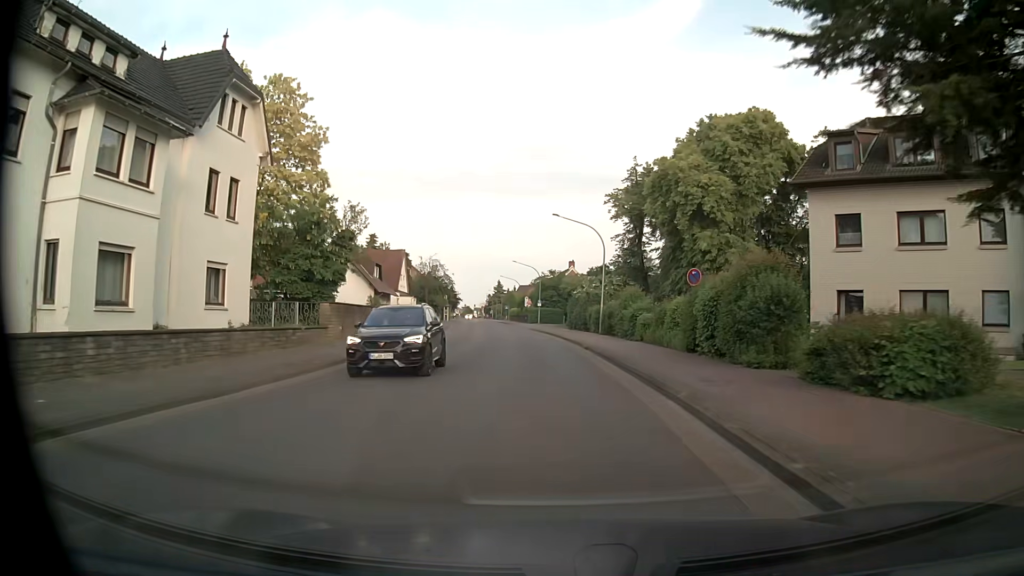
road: tertiary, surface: asphalt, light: Day
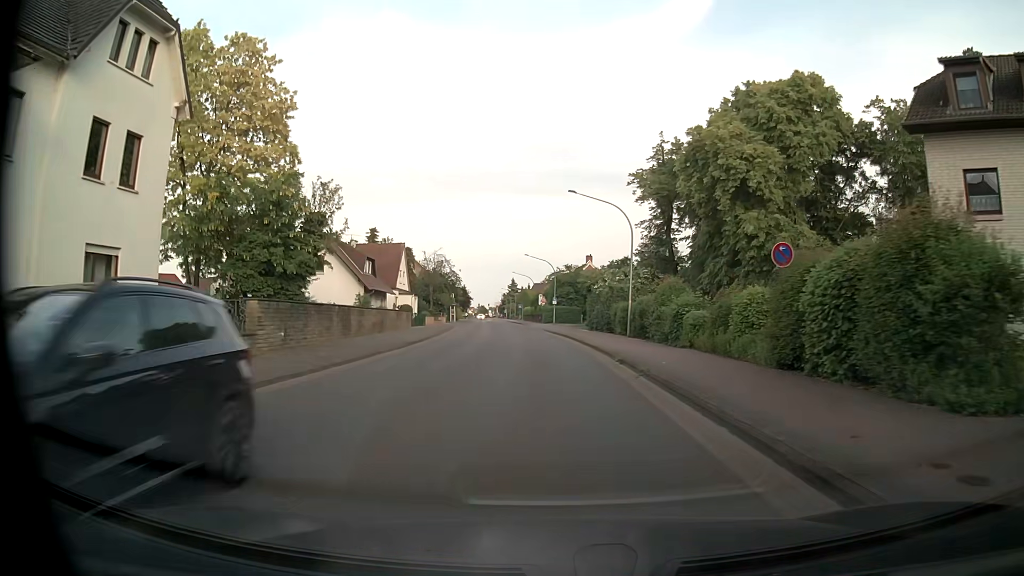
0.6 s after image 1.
(0.0, +8.3) m; 0°
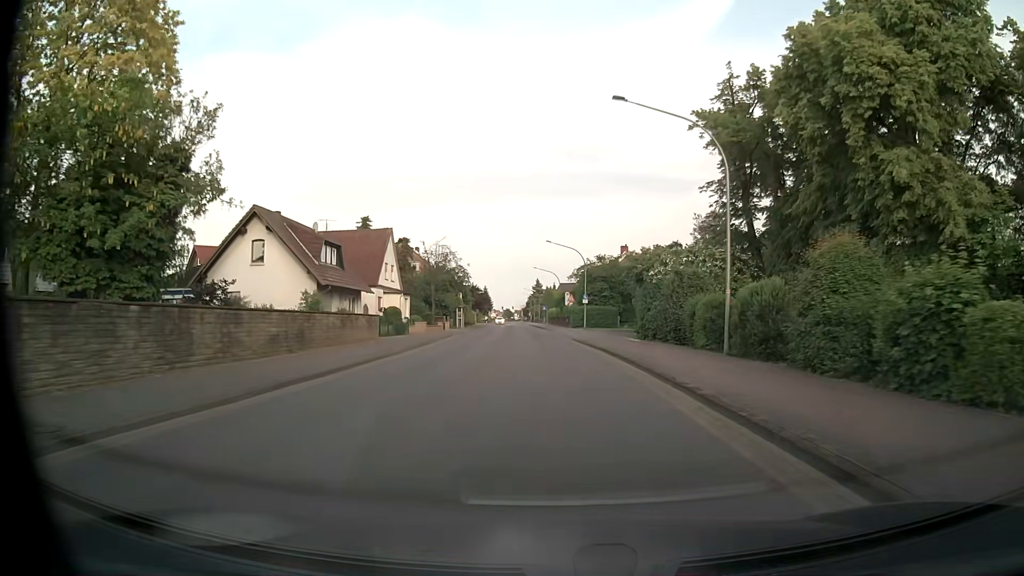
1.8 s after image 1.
(-0.6, +16.6) m; -3°
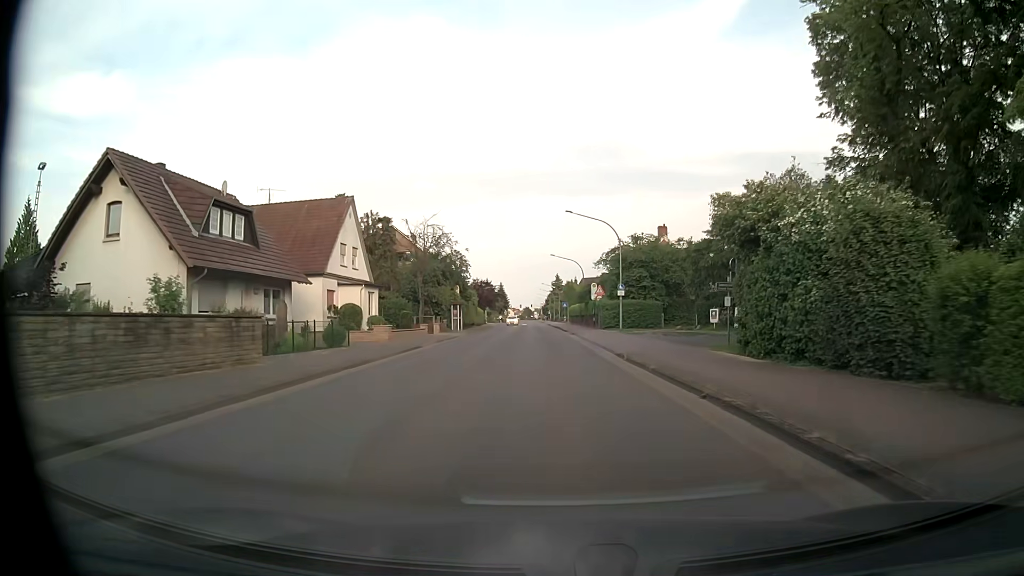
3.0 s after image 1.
(-0.3, +16.5) m; -2°
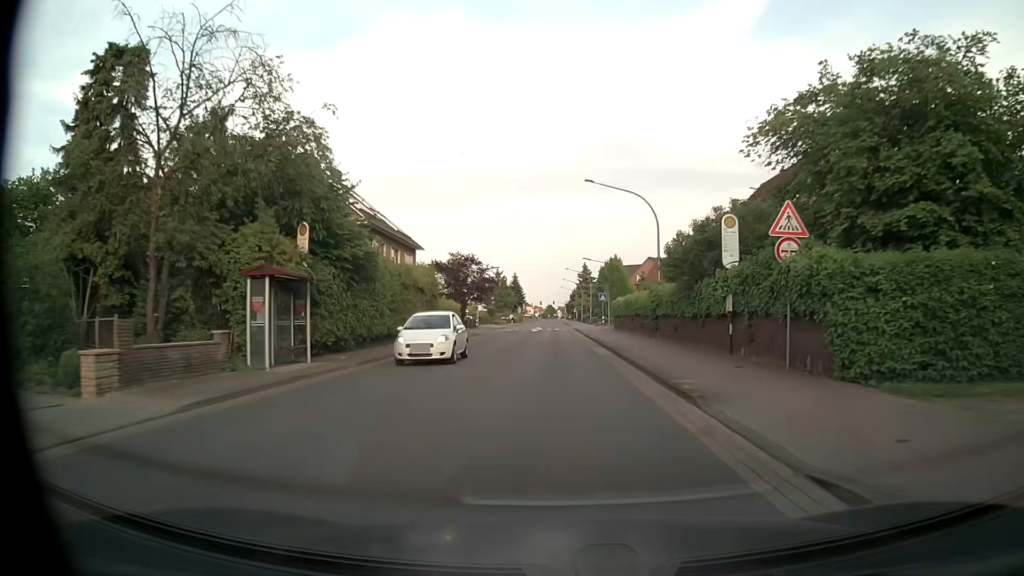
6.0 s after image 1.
(-0.9, +41.2) m; -2°
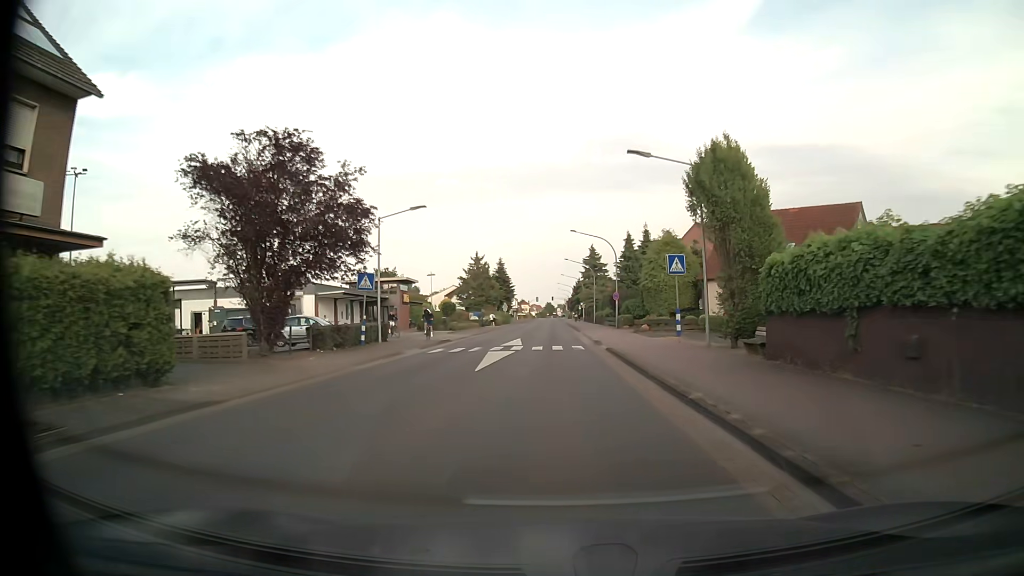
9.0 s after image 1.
(+0.2, +41.3) m; 0°
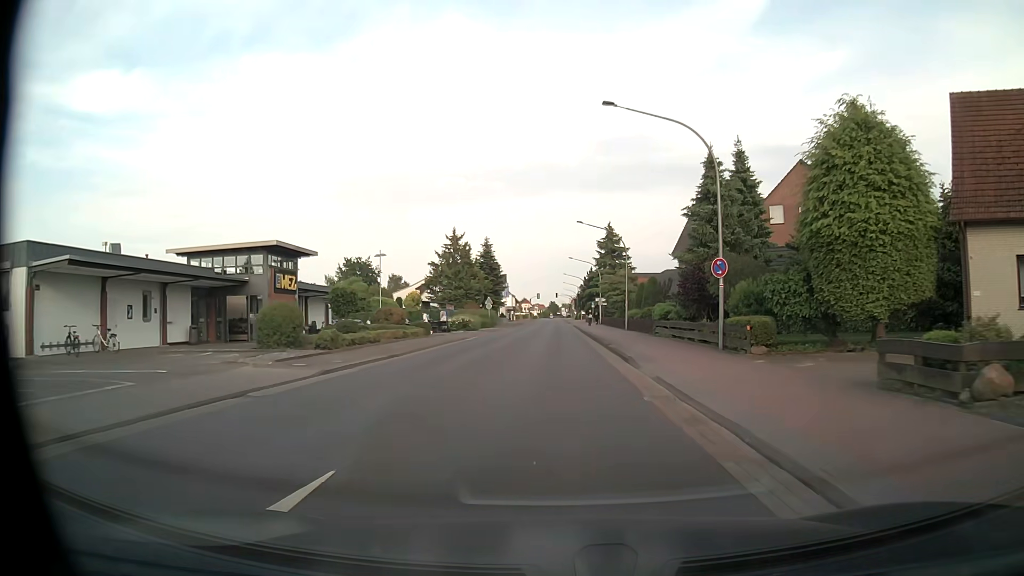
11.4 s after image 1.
(-0.3, +33.1) m; -1°
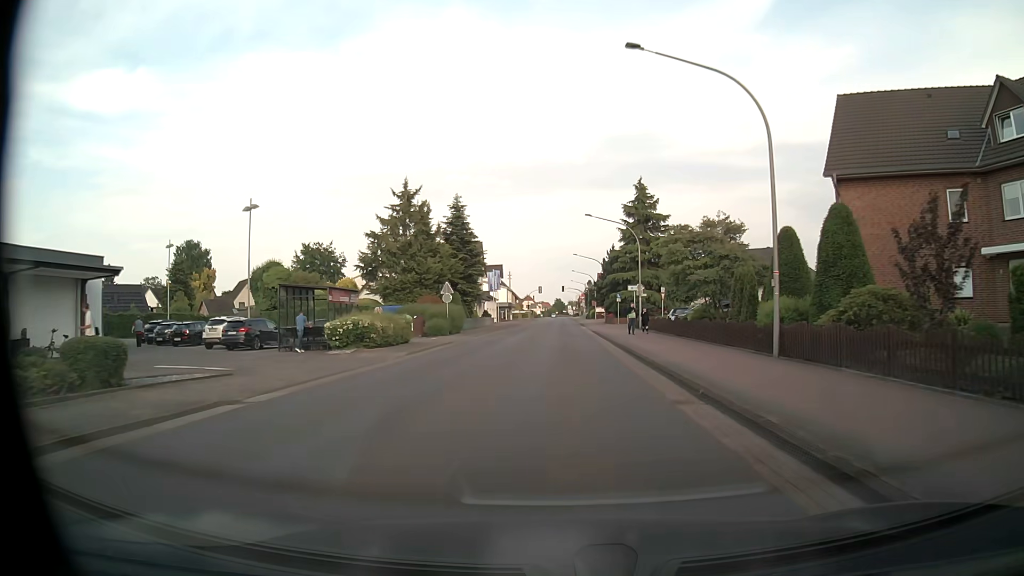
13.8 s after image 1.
(-0.1, +33.0) m; 0°
(0, +10) (0, +20) (0, +30) (0, +40) (0, +50) (0, +60) (0, +70) (0, +80) (0, +90) (0, +100) m
